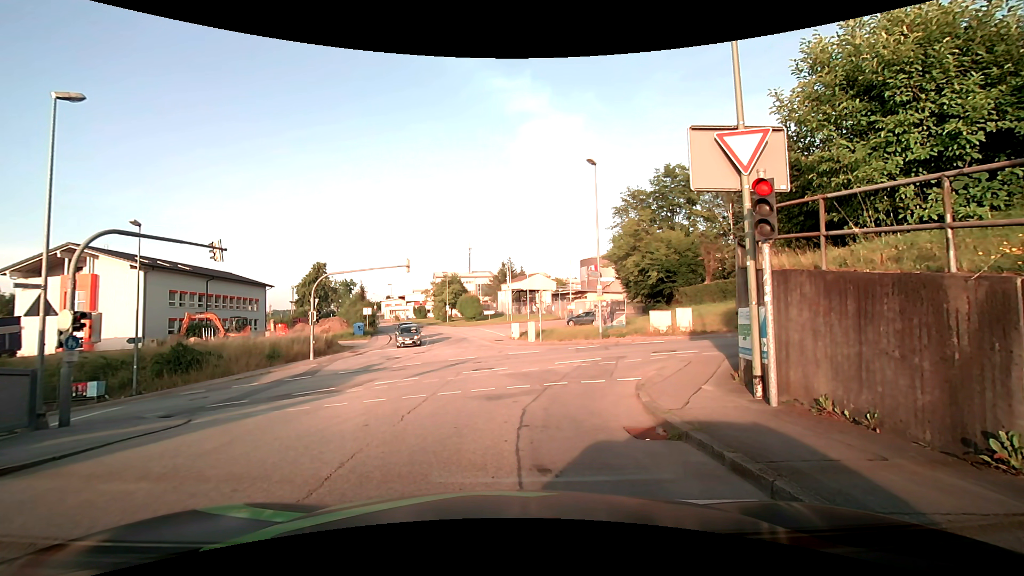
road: residential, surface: asphalt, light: Day
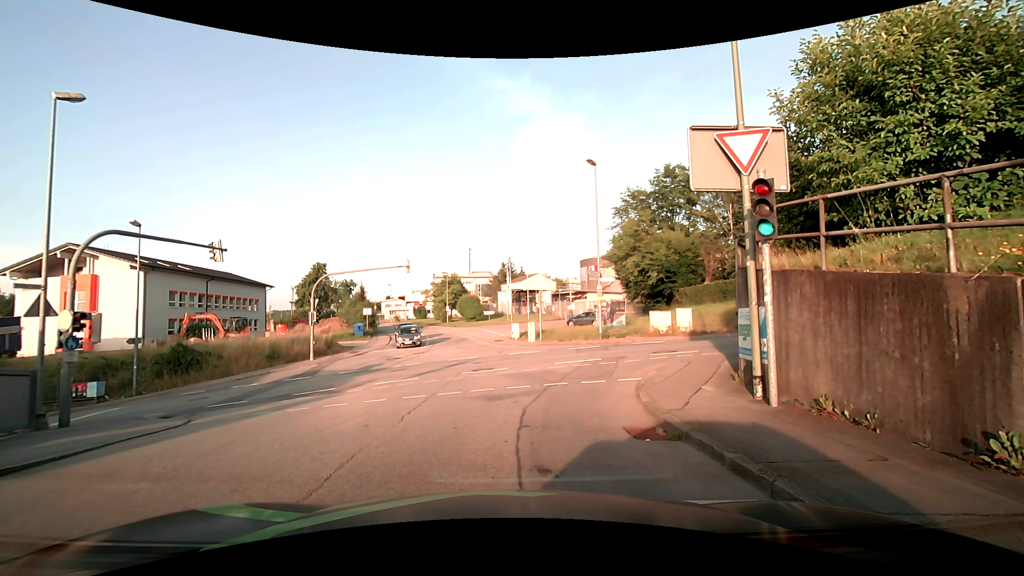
(0.0, 0.0) m; 0°
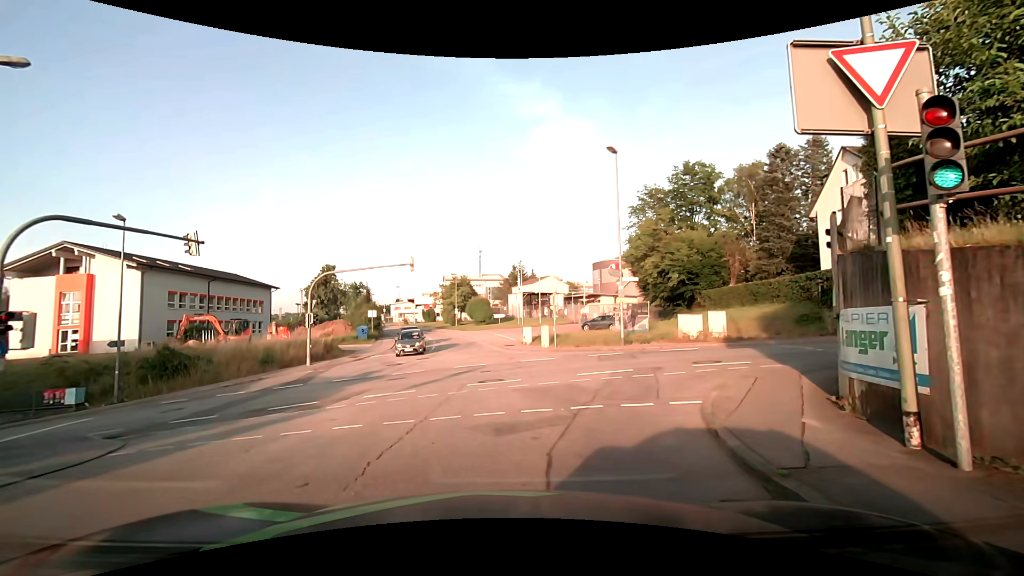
(0.0, +2.8) m; +1°
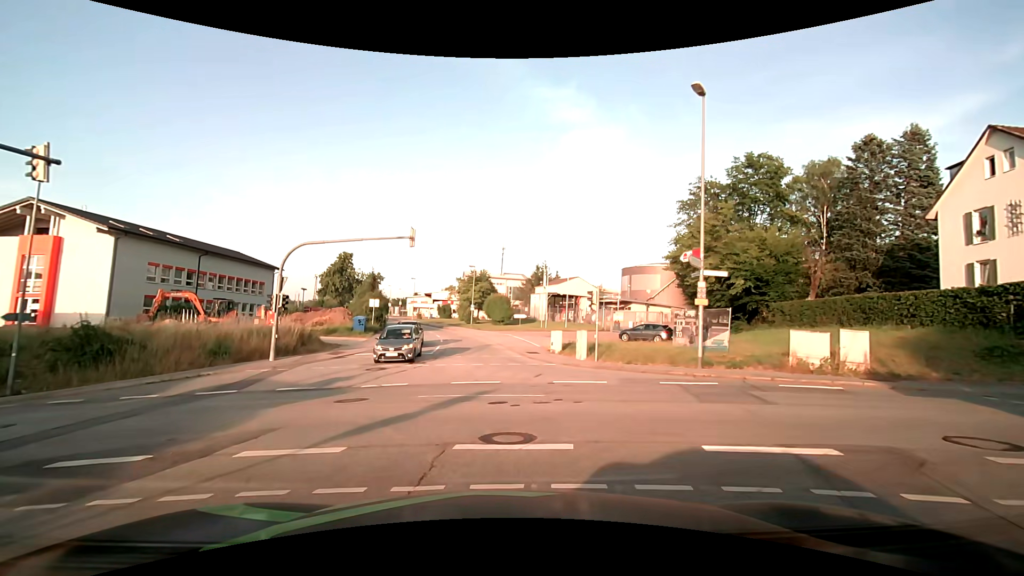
(-0.2, +7.9) m; -2°
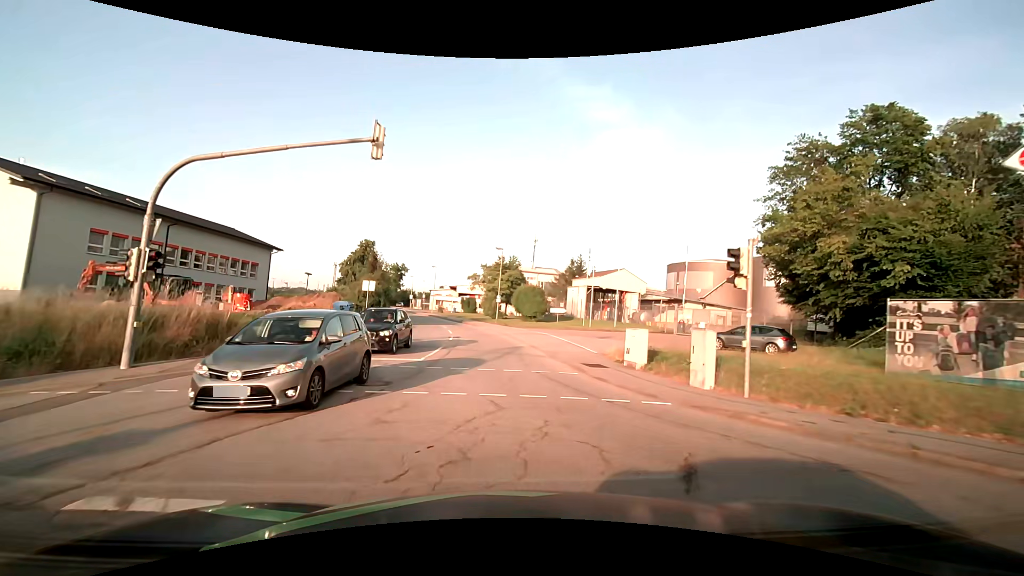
(-0.2, +11.7) m; -2°
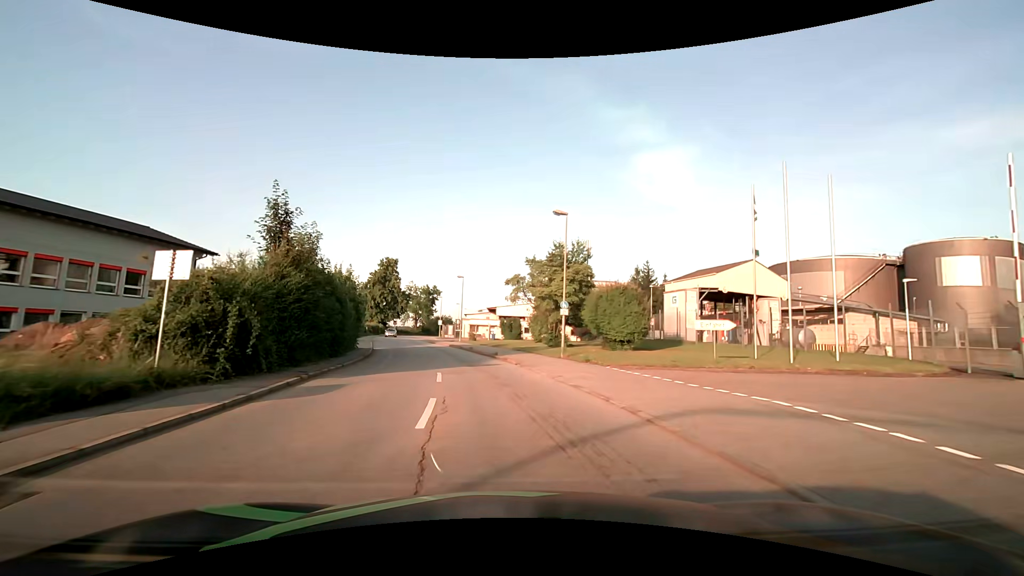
(-1.6, +24.9) m; -5°
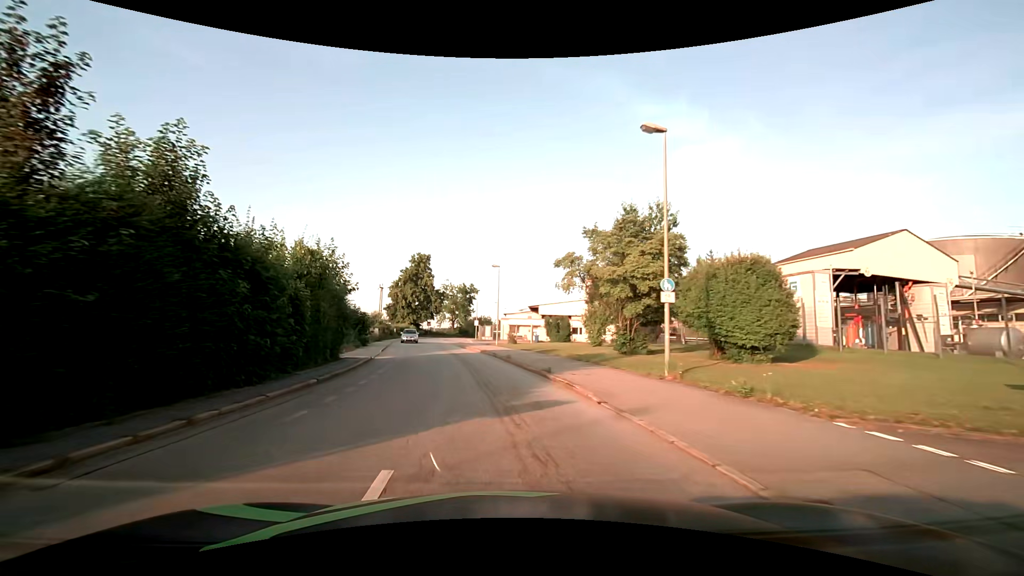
(-0.4, +11.3) m; -4°
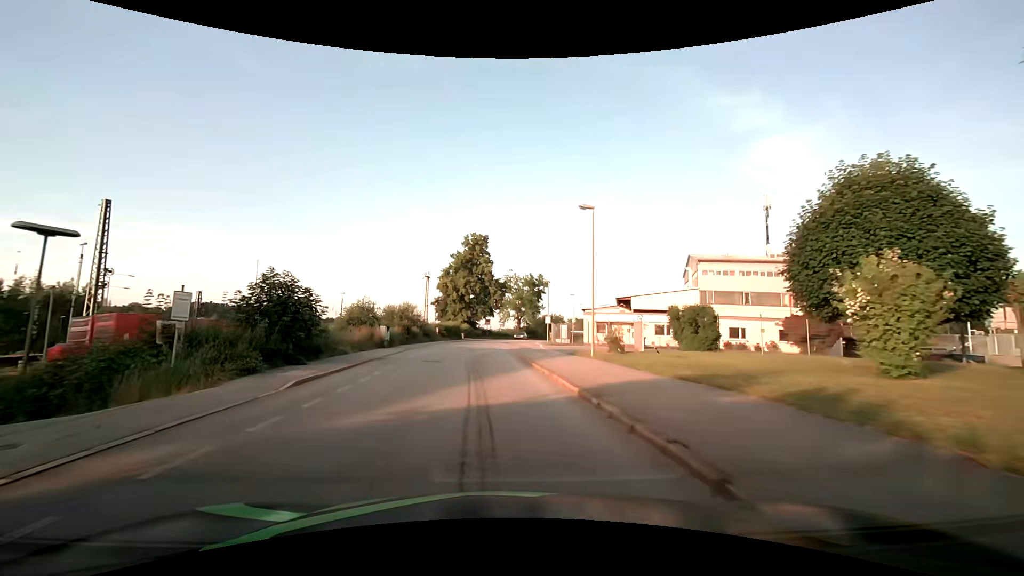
(-1.7, +23.6) m; -8°
(0, +10) (-1, +20) (-1, +30) (-1, +40) (-1, +50) (-1, +60) (0, +70) (+2, +80) (+4, +90) (+7, +99) m
